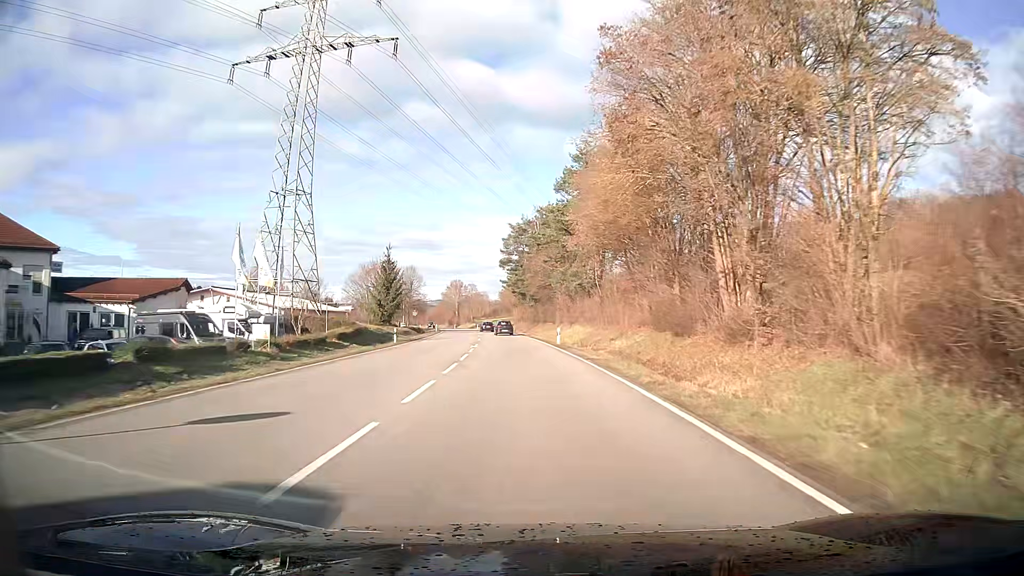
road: primary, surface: asphalt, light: Day
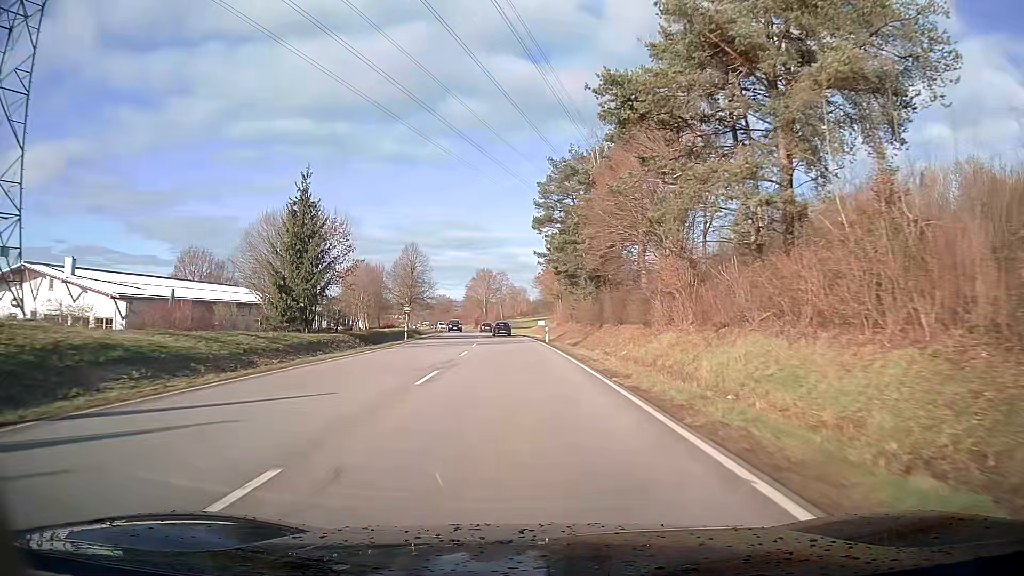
(-1.4, +45.8) m; -4°
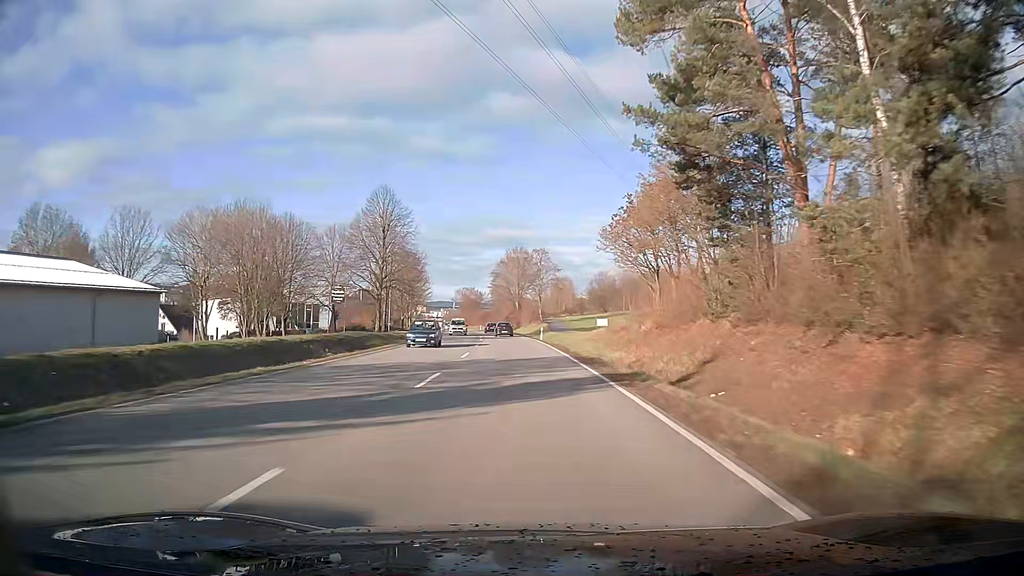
(-1.4, +46.9) m; -3°
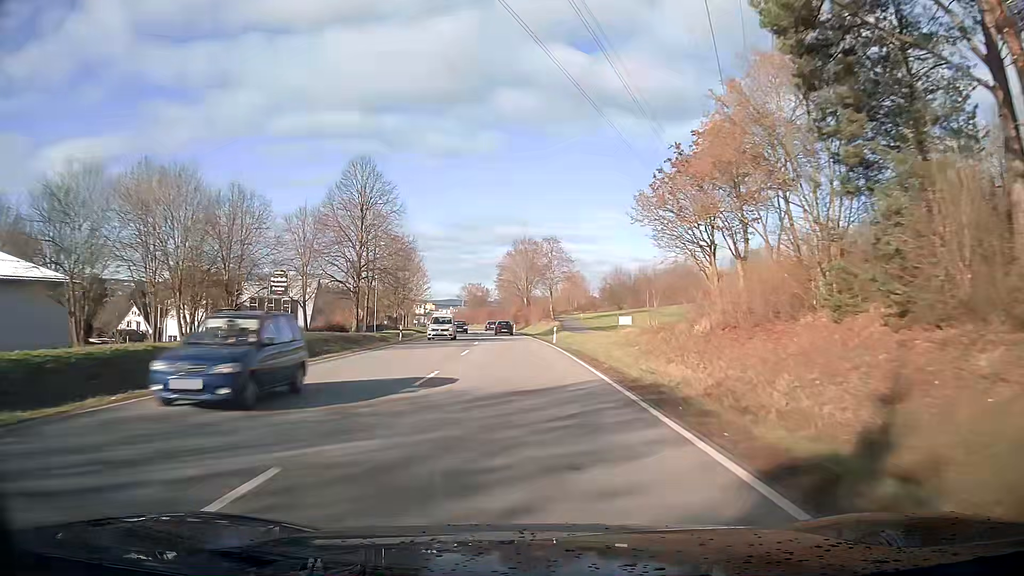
(-0.1, +11.9) m; -1°
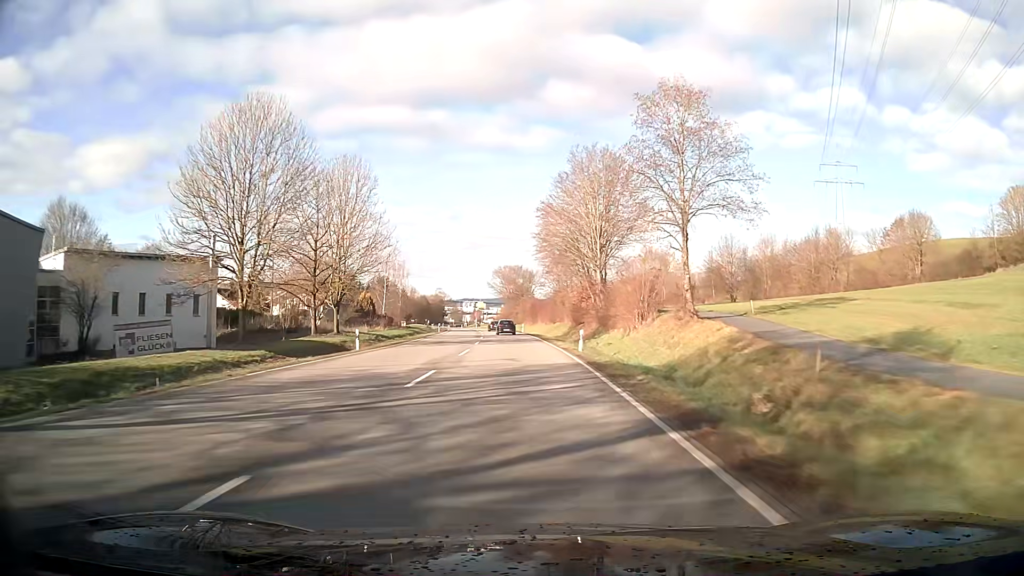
(-2.3, +60.7) m; -4°
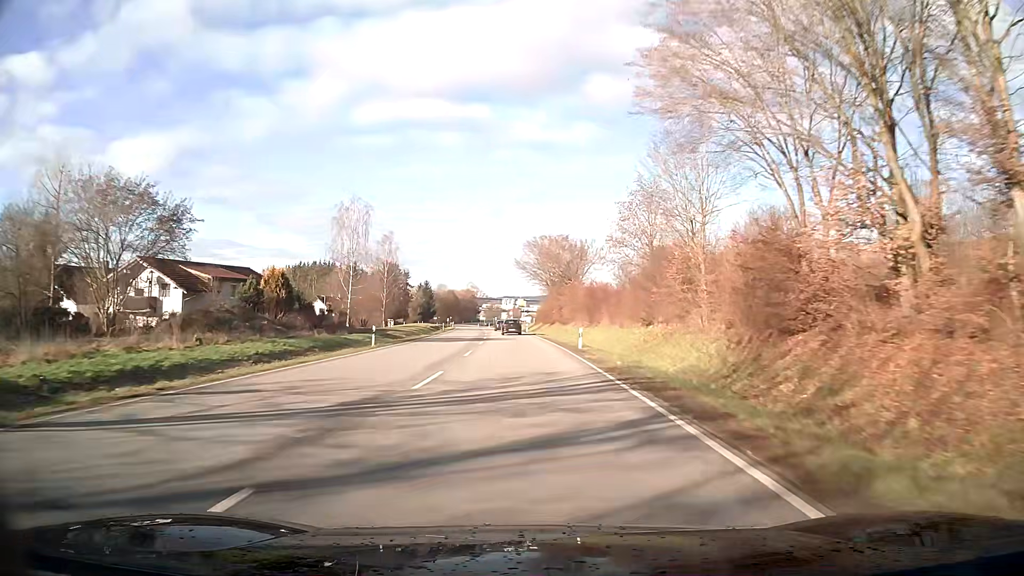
(-1.4, +48.3) m; -3°
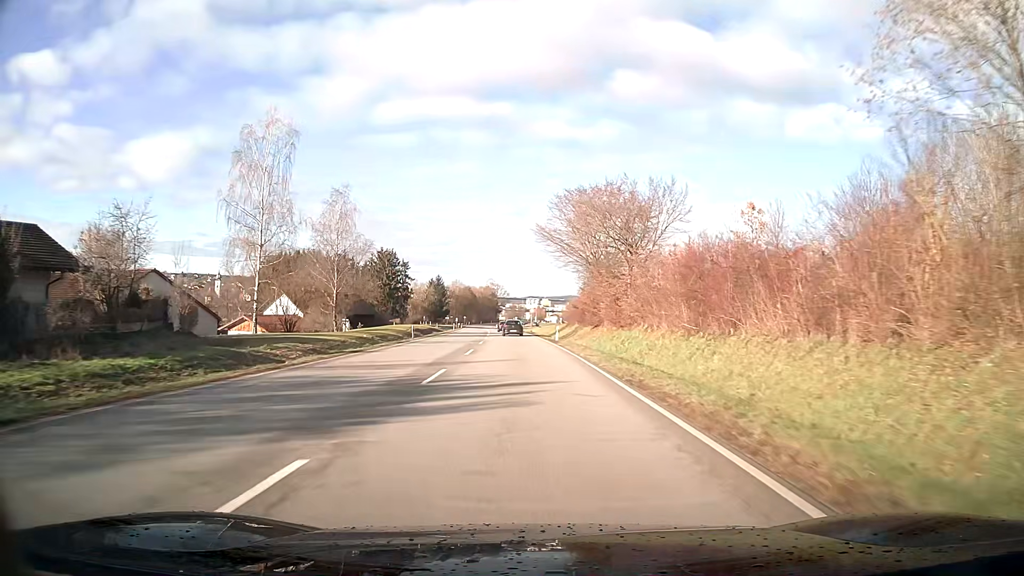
(-0.6, +34.8) m; -2°
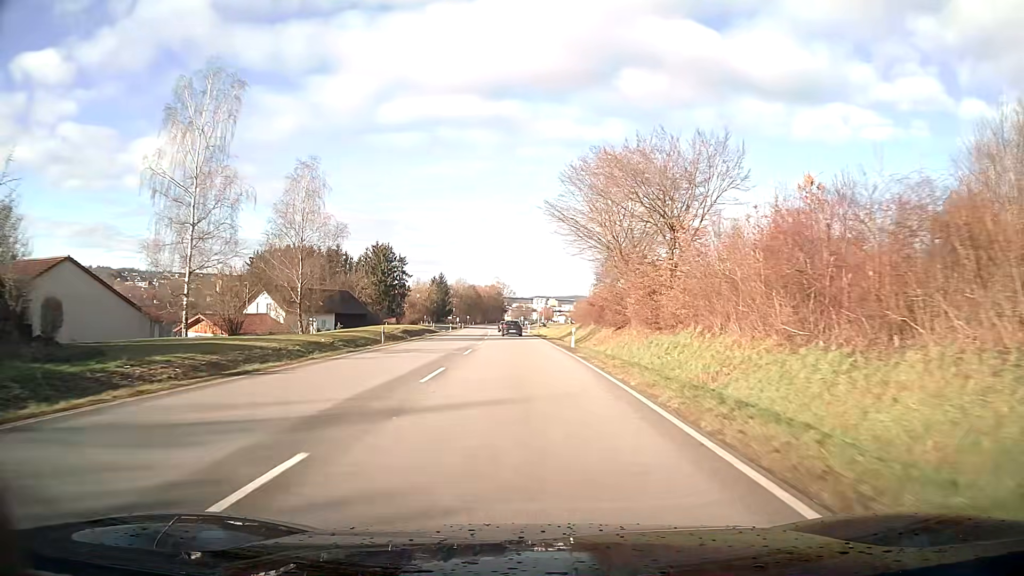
(-0.1, +11.7) m; -1°
